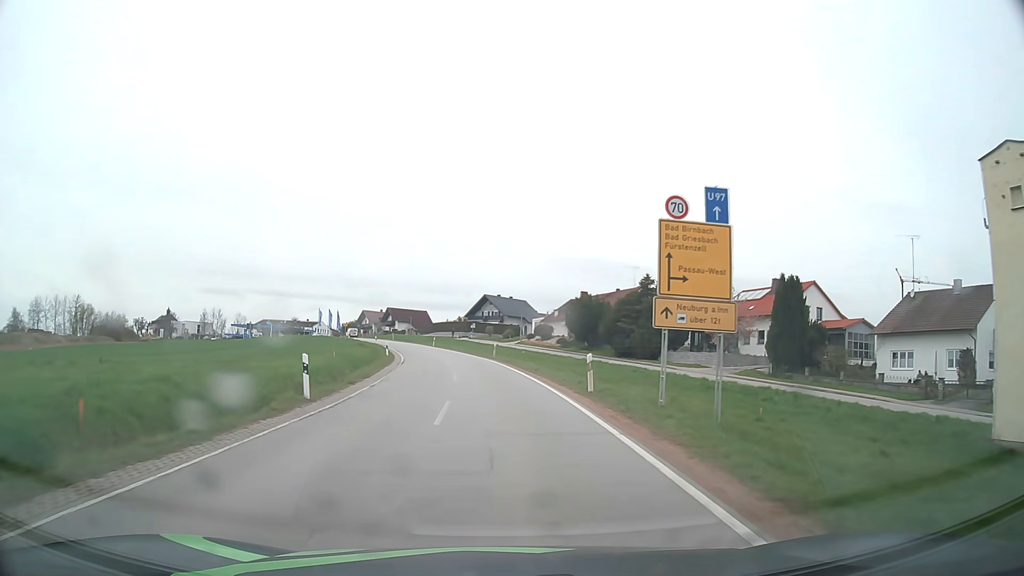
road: secondary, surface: asphalt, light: Day
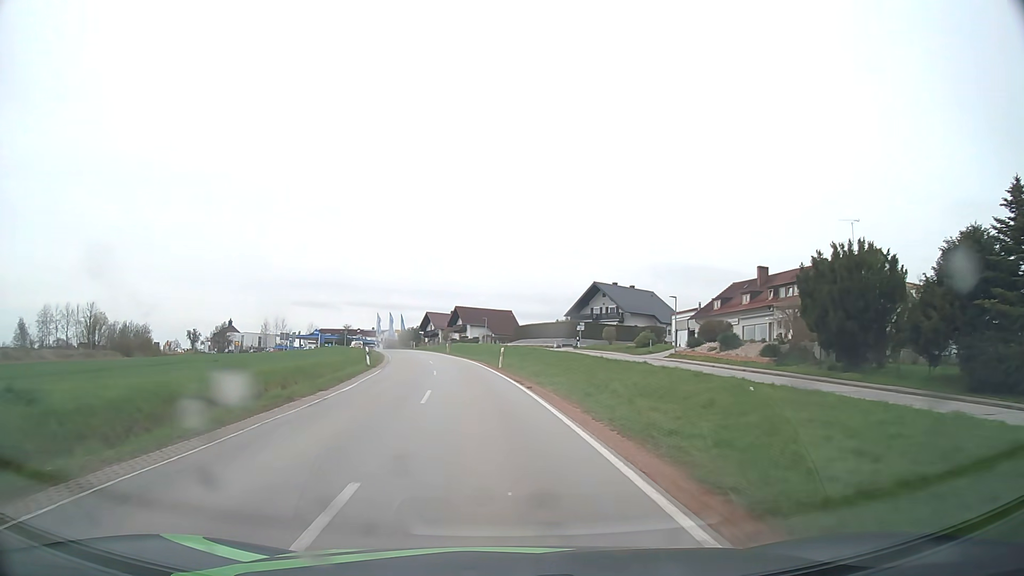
(-2.8, +45.6) m; -8°
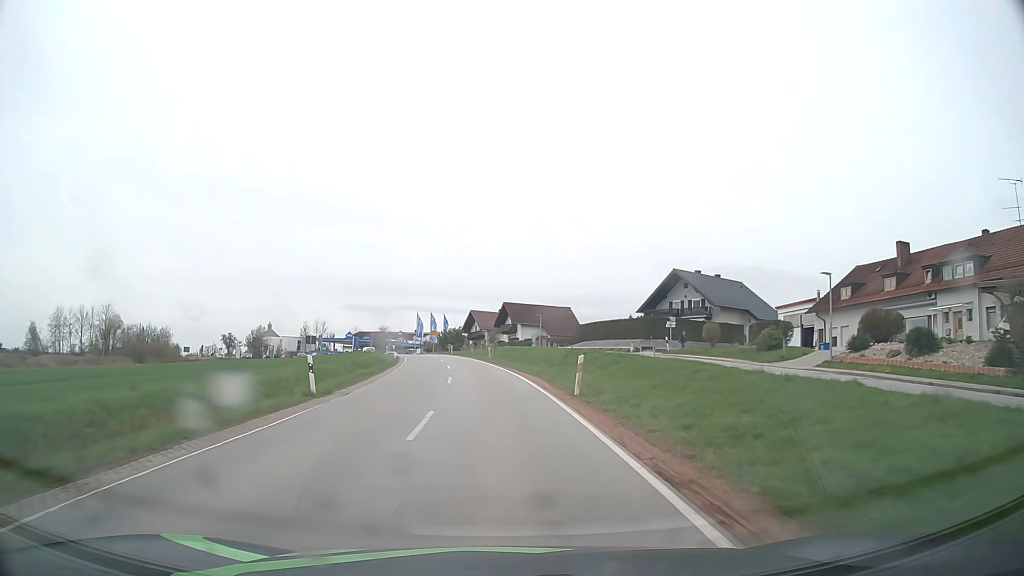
(-0.7, +18.0) m; -4°
(0, +10) (-1, +20) (-1, +30) (-2, +40) (-3, +50) (-5, +60) (-7, +70) (-9, +79) (-12, +89) (-15, +98) m
